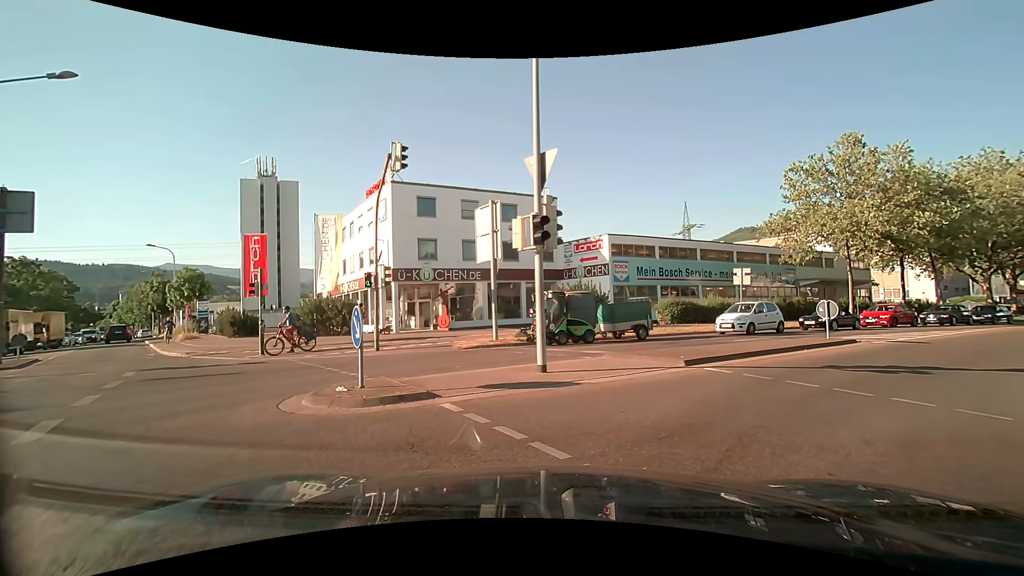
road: secondary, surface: asphalt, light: Day
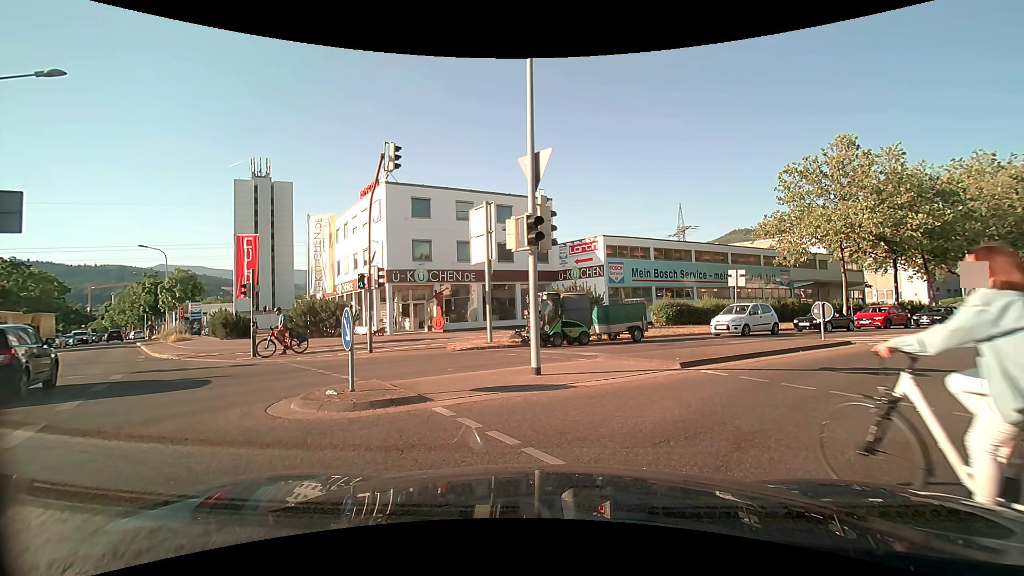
(0.0, +0.2) m; 0°
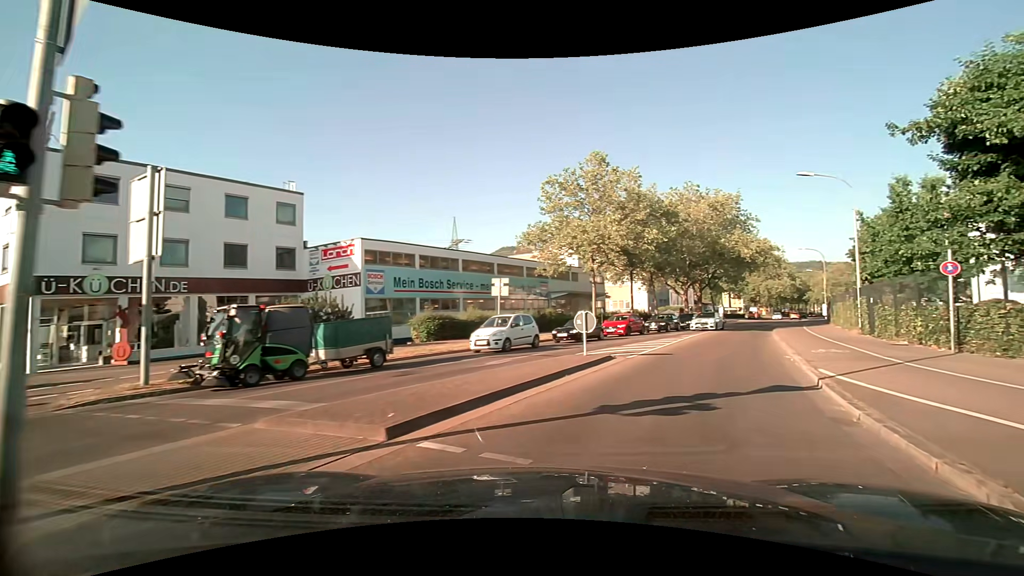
(+1.6, +5.0) m; +32°
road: tertiary
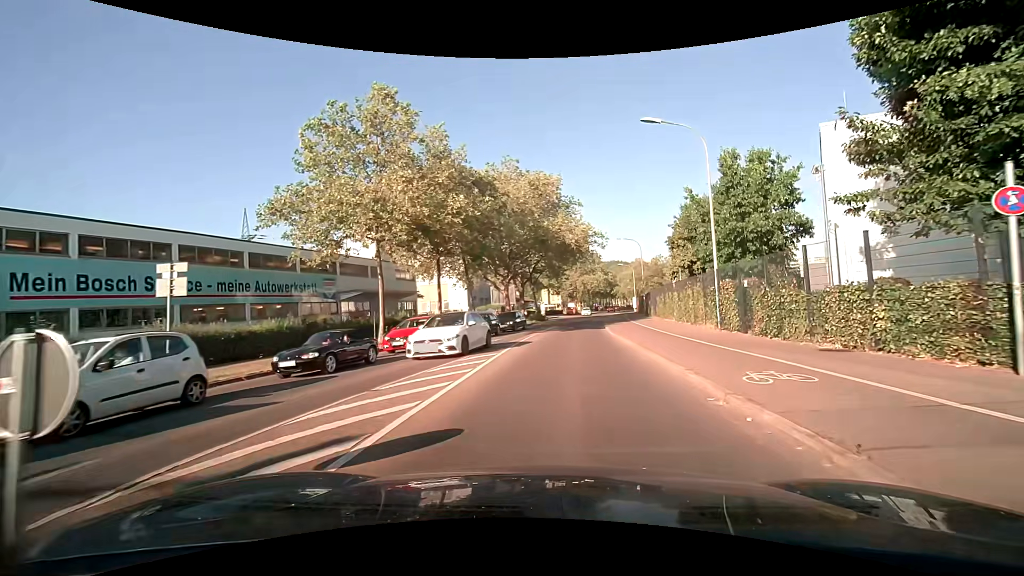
(+2.3, +11.1) m; +18°
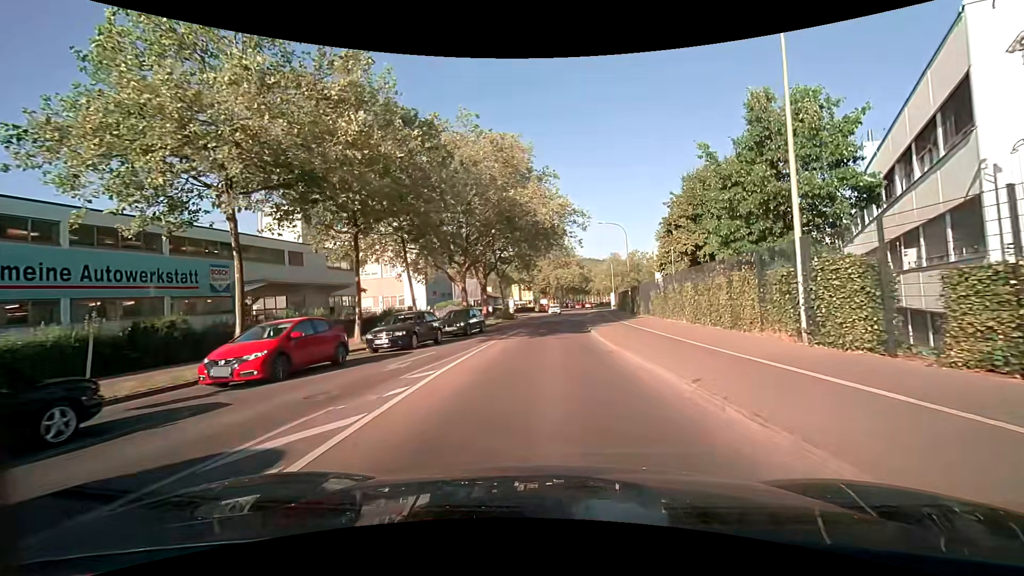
(+0.3, +9.5) m; +3°
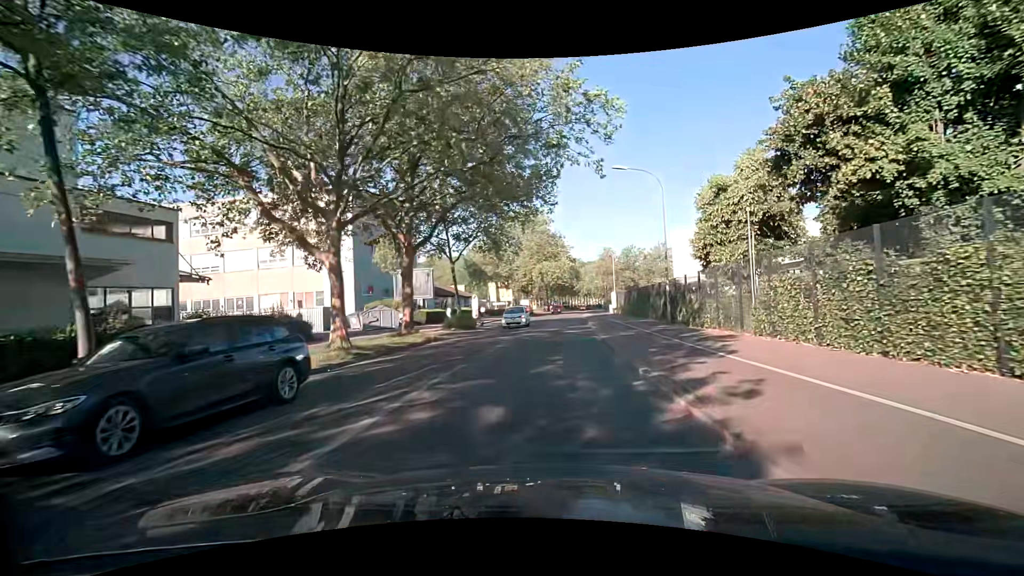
(+0.2, +20.2) m; +2°
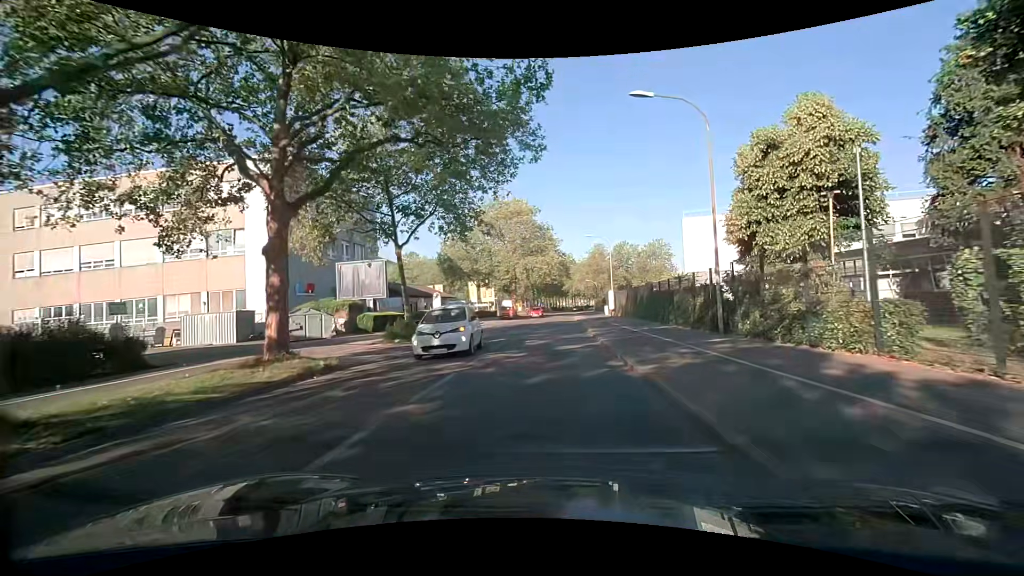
(+0.1, +10.3) m; +1°
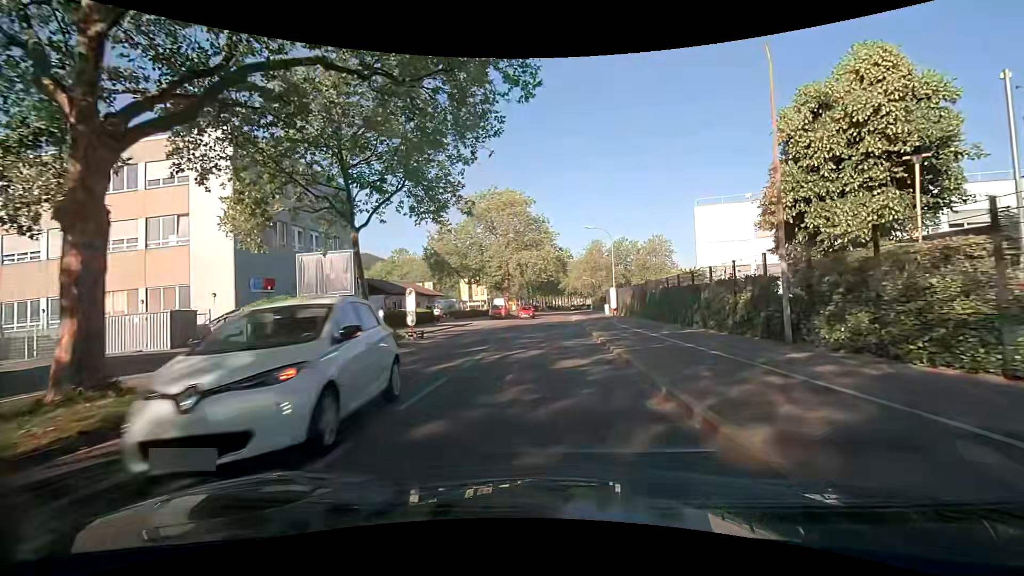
(0.0, +5.3) m; +1°
(0, +10) (0, +20) (0, +30) (0, +40) (0, +50) (+1, +60) (+1, +70) (+1, +80) (+2, +90) (+2, +100) m
